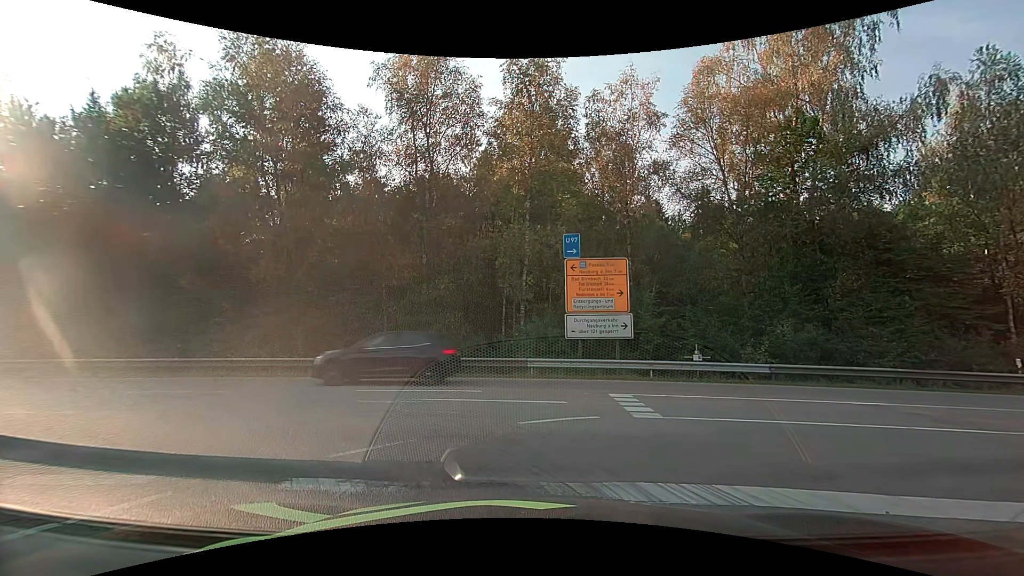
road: motorway_link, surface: asphalt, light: Day
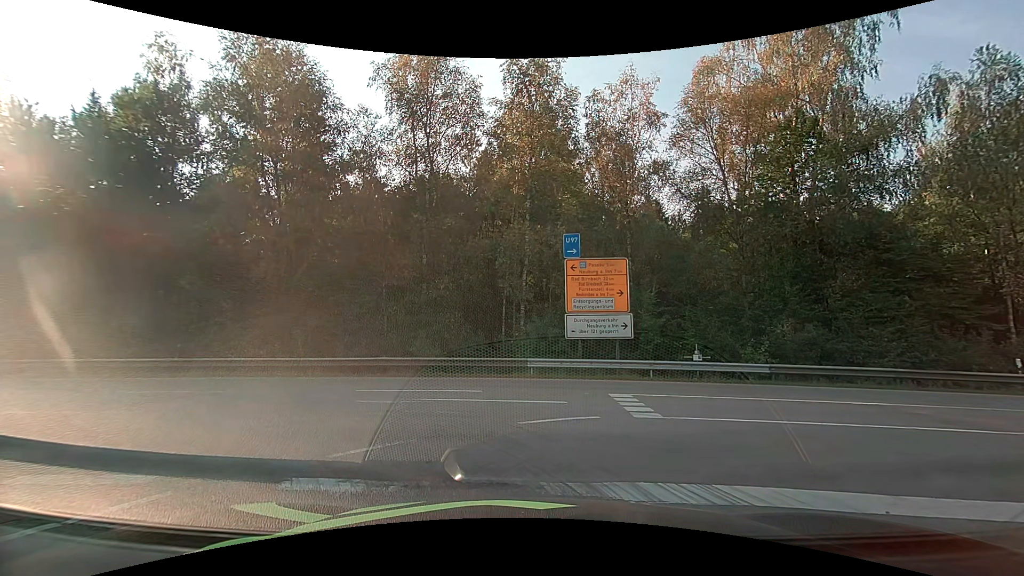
(0.0, 0.0) m; 0°
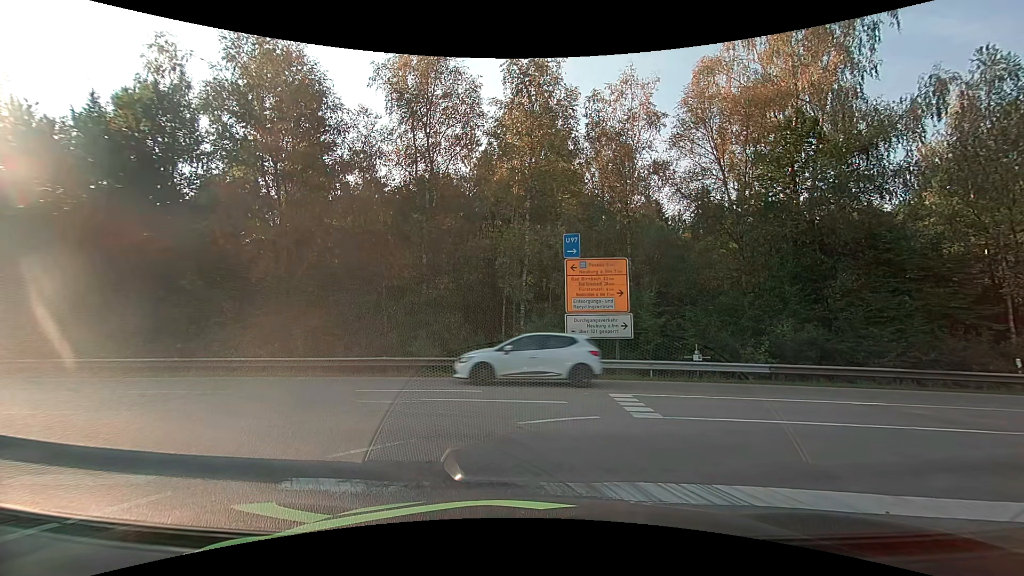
(0.0, 0.0) m; 0°
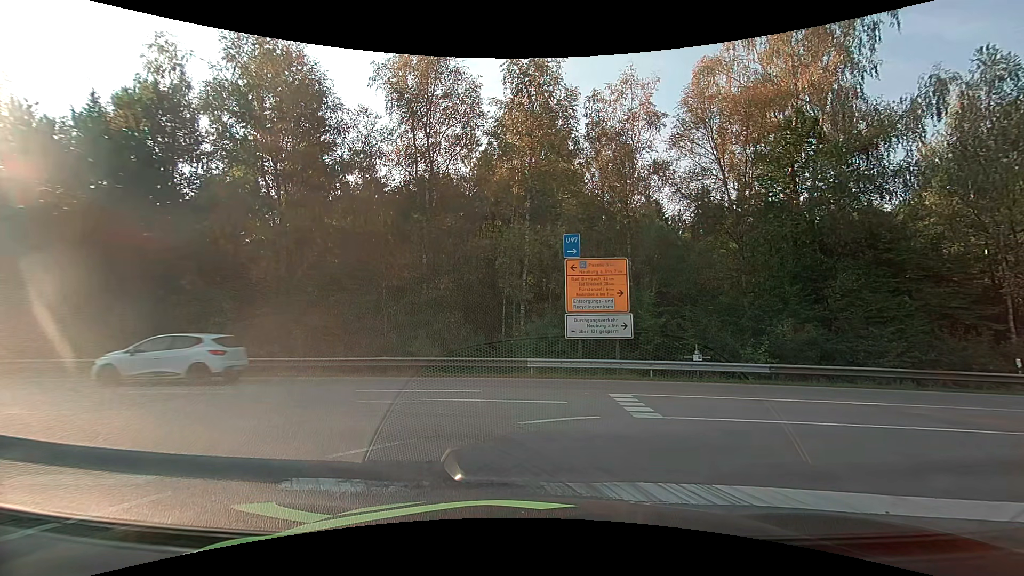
(0.0, 0.0) m; 0°
